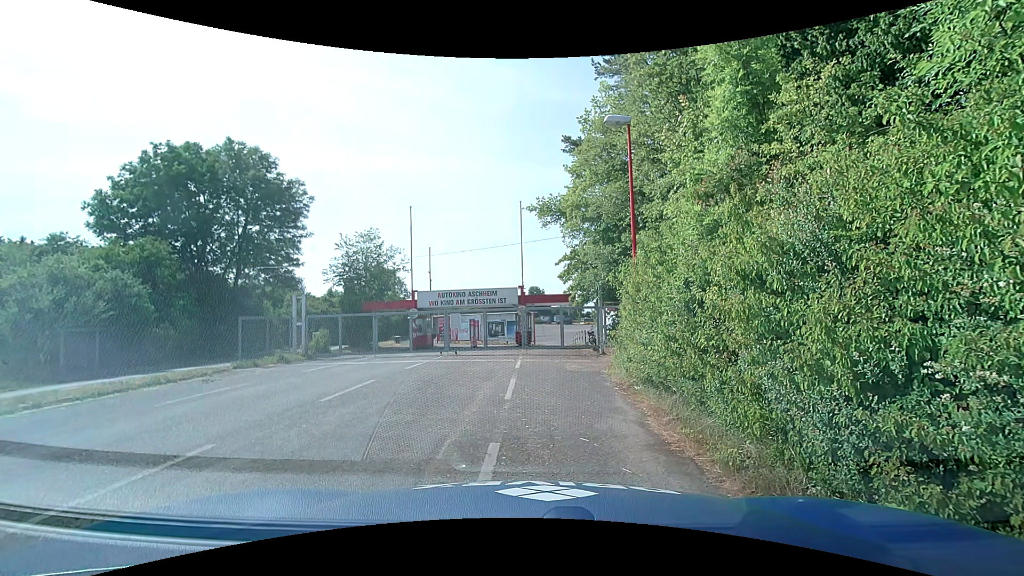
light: Day
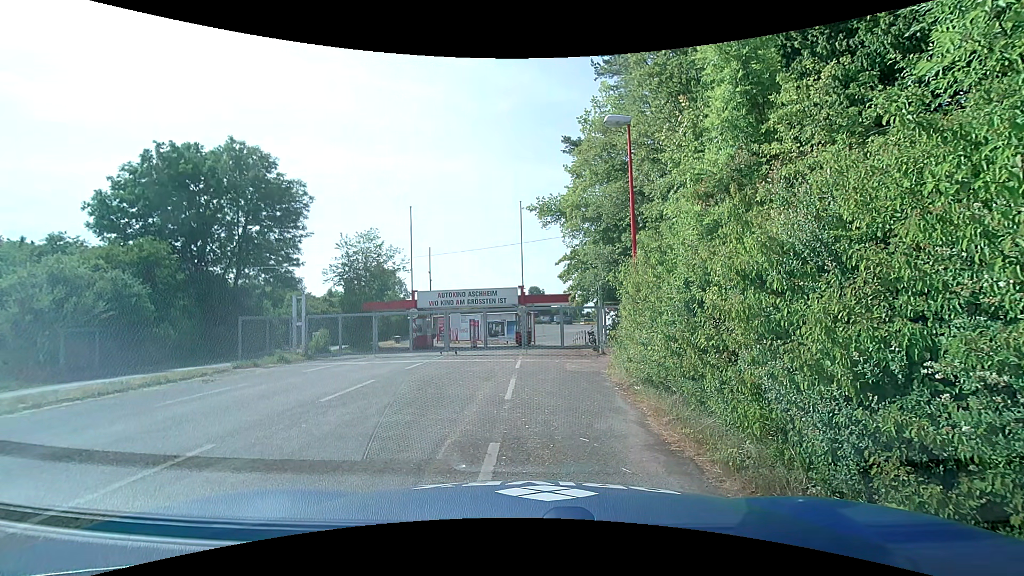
(0.0, 0.0) m; 0°
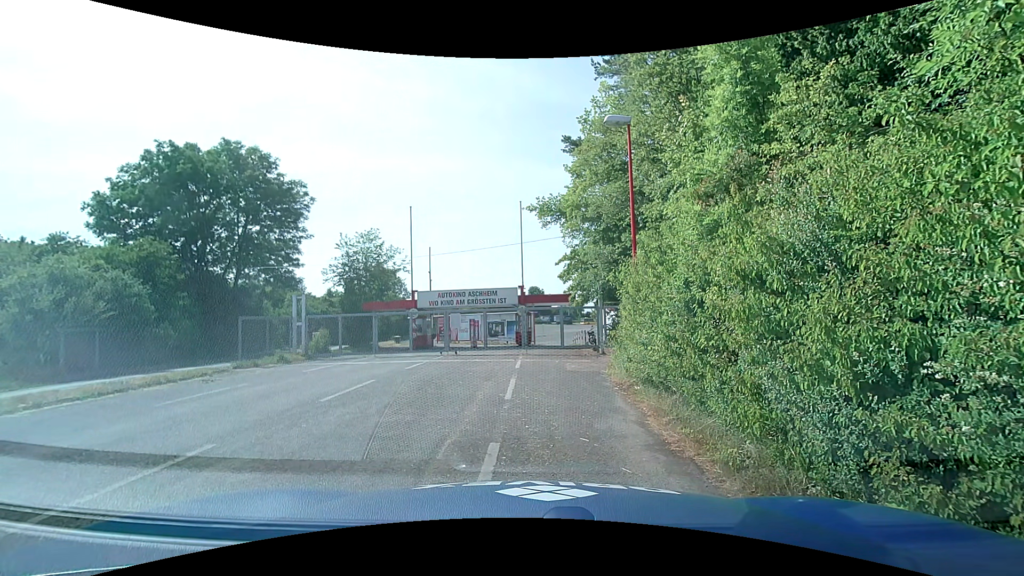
(0.0, 0.0) m; 0°
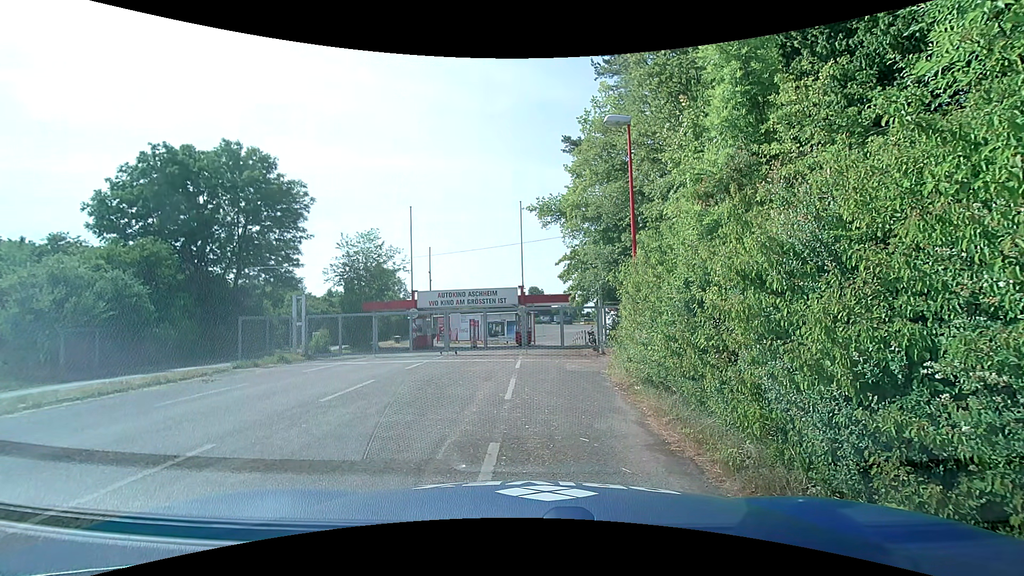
(0.0, 0.0) m; 0°
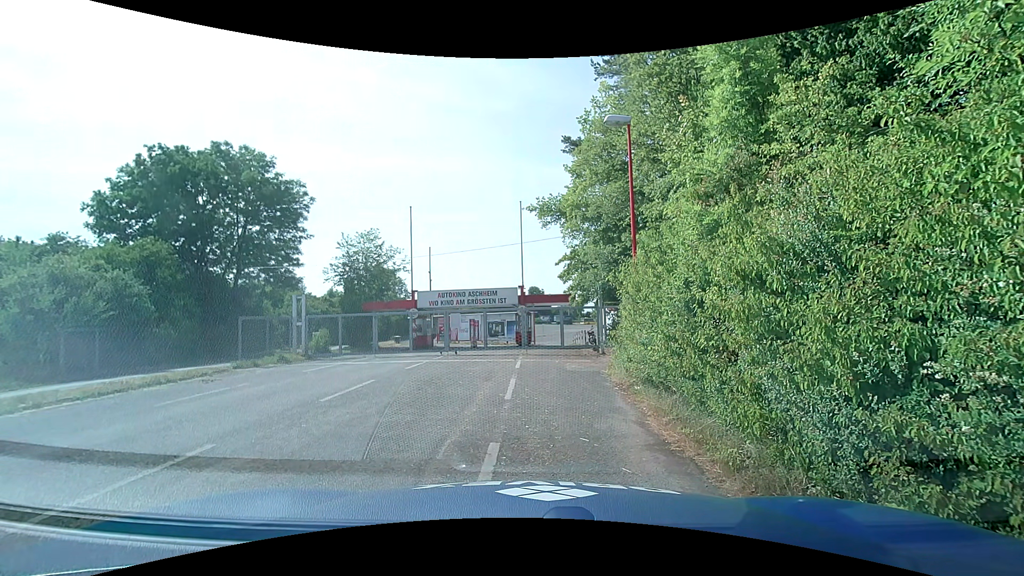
(0.0, 0.0) m; 0°
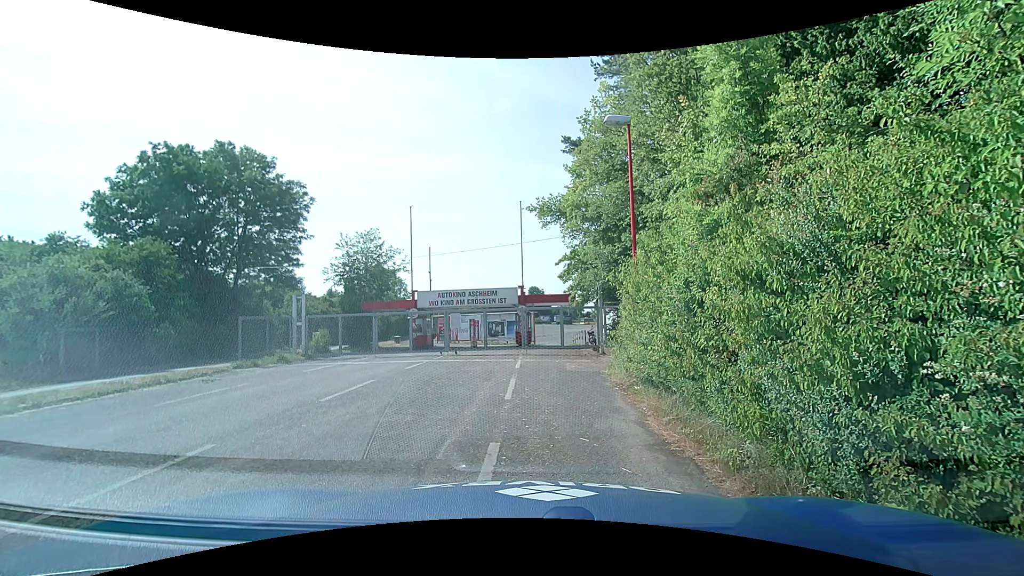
(0.0, 0.0) m; 0°
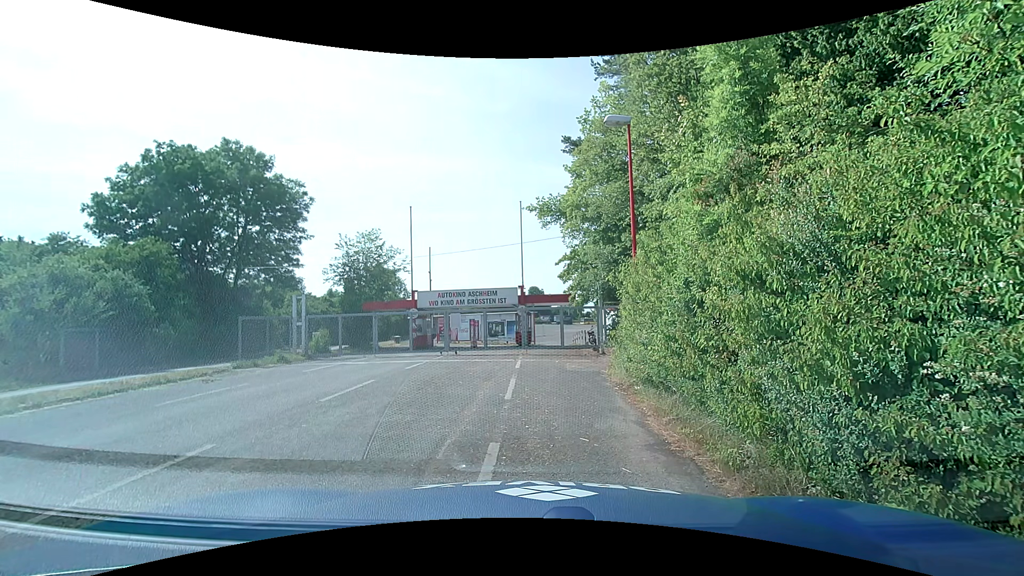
(0.0, 0.0) m; 0°
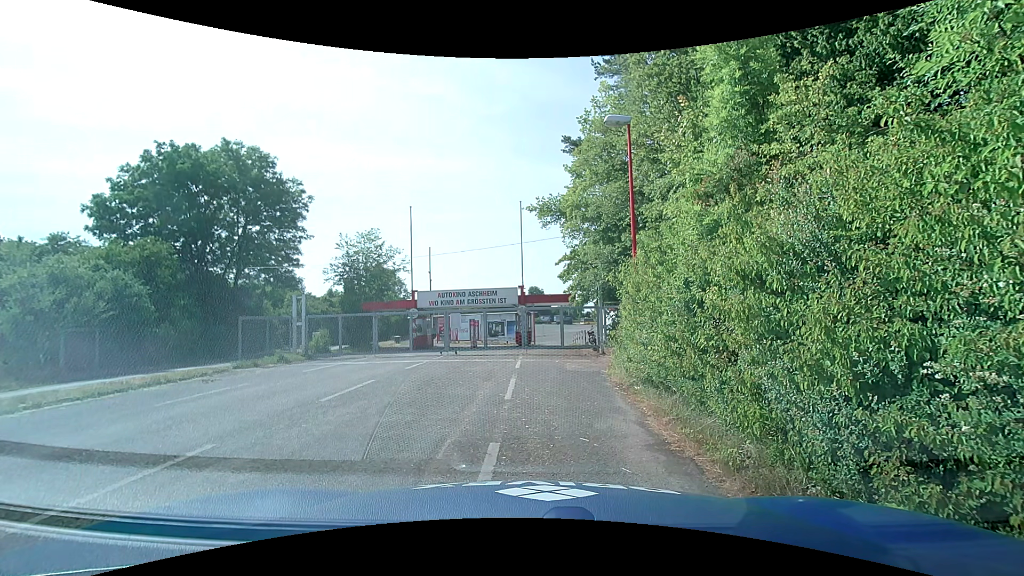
(0.0, 0.0) m; 0°
